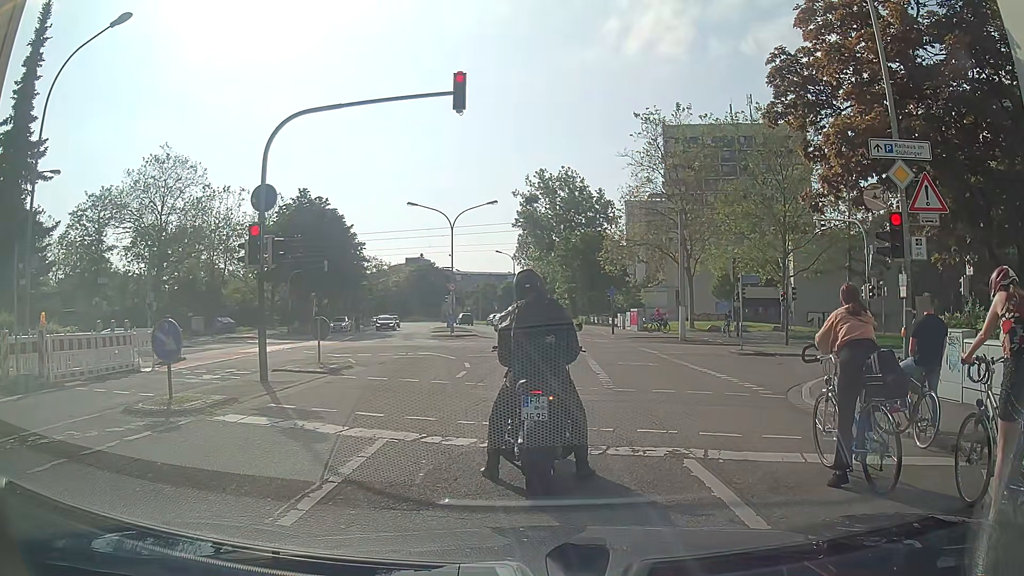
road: residential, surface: asphalt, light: Day
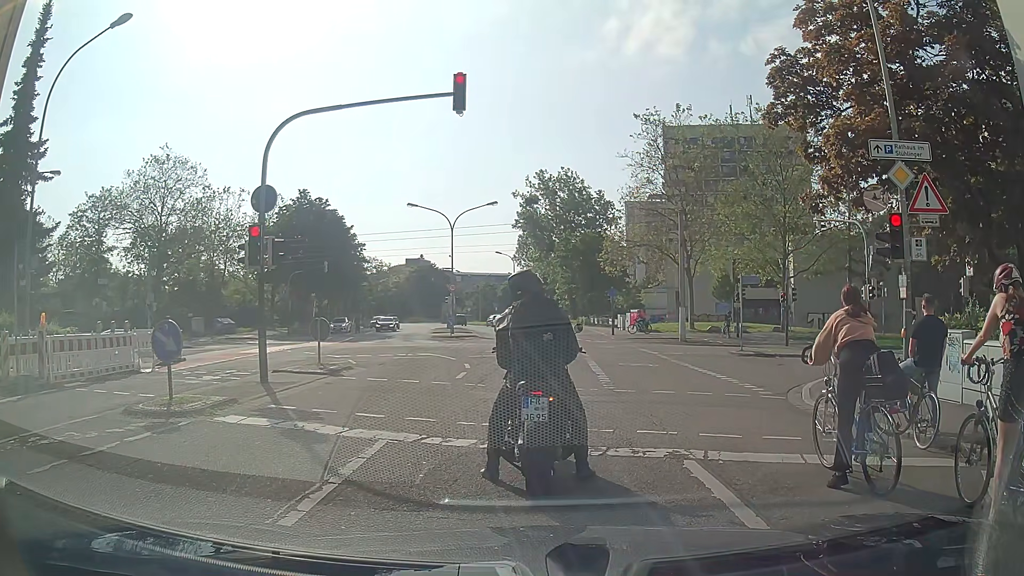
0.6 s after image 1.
(0.0, 0.0) m; 0°
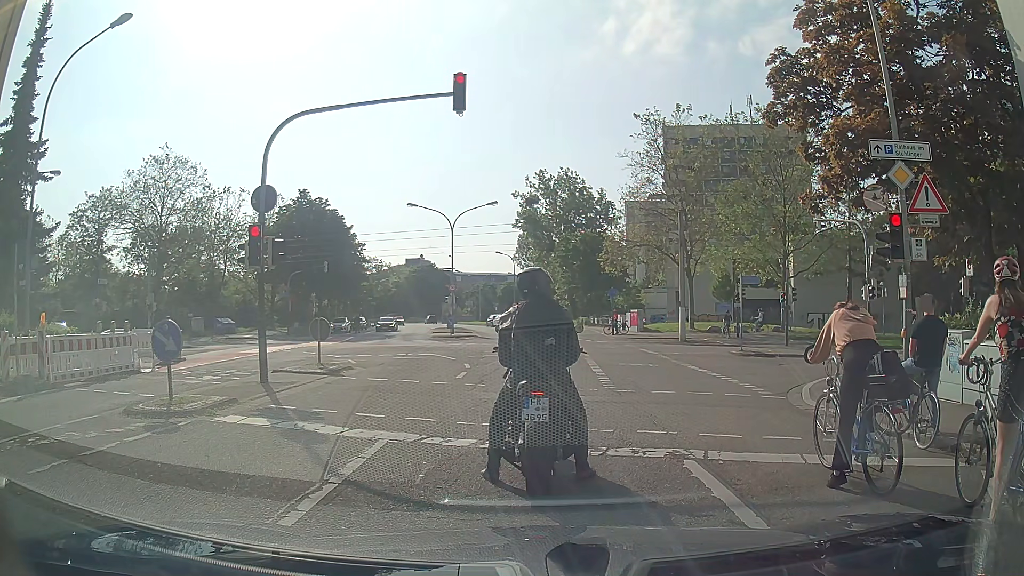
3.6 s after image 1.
(0.0, 0.0) m; 0°
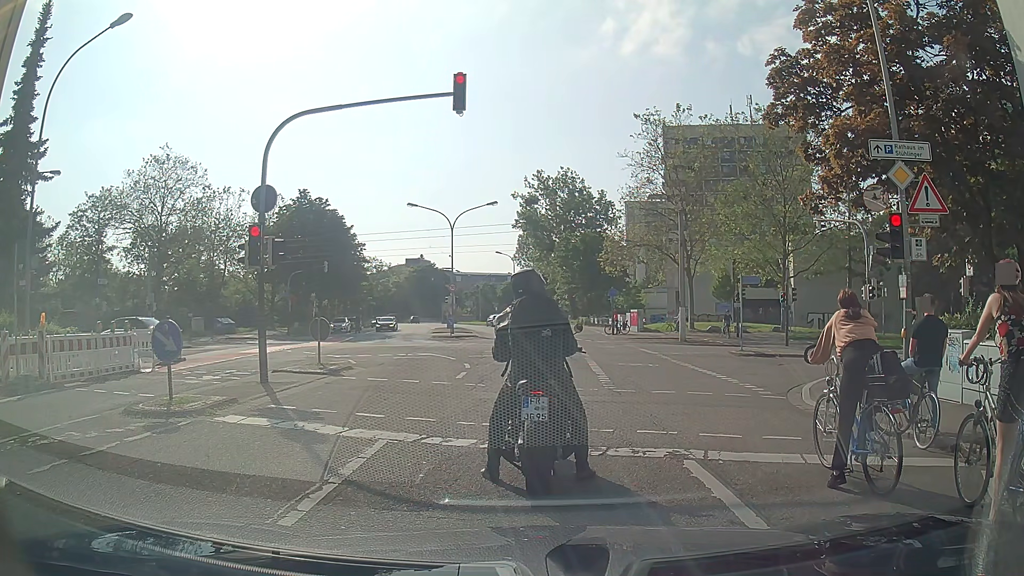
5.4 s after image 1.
(0.0, 0.0) m; 0°
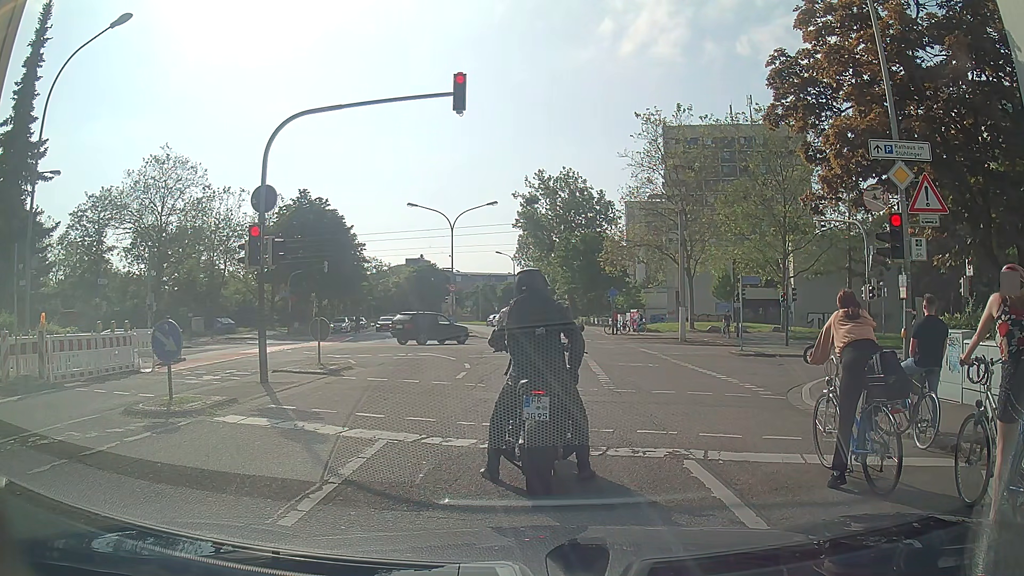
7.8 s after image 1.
(0.0, 0.0) m; 0°
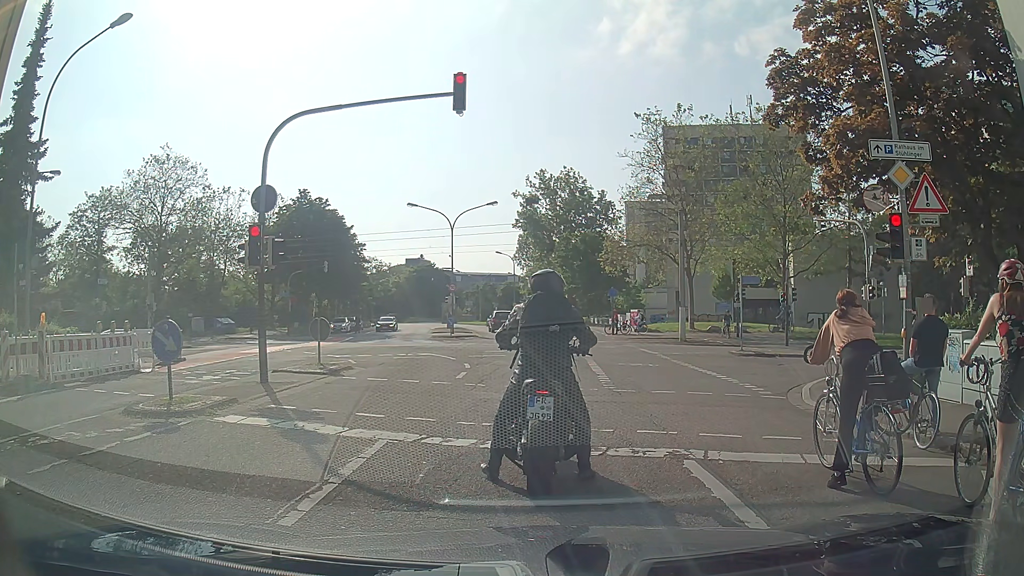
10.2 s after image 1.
(0.0, 0.0) m; 0°
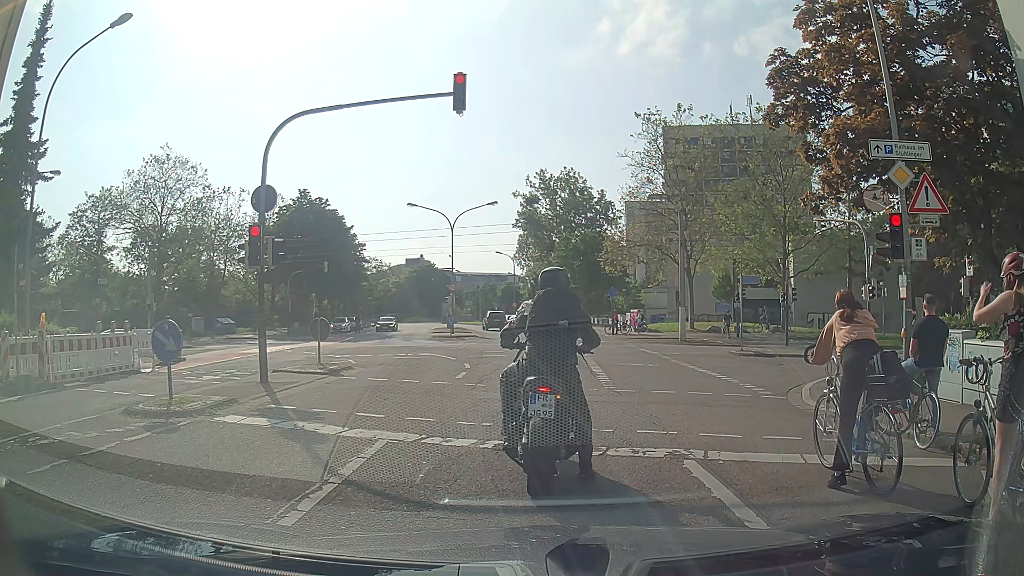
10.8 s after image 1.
(0.0, 0.0) m; 0°
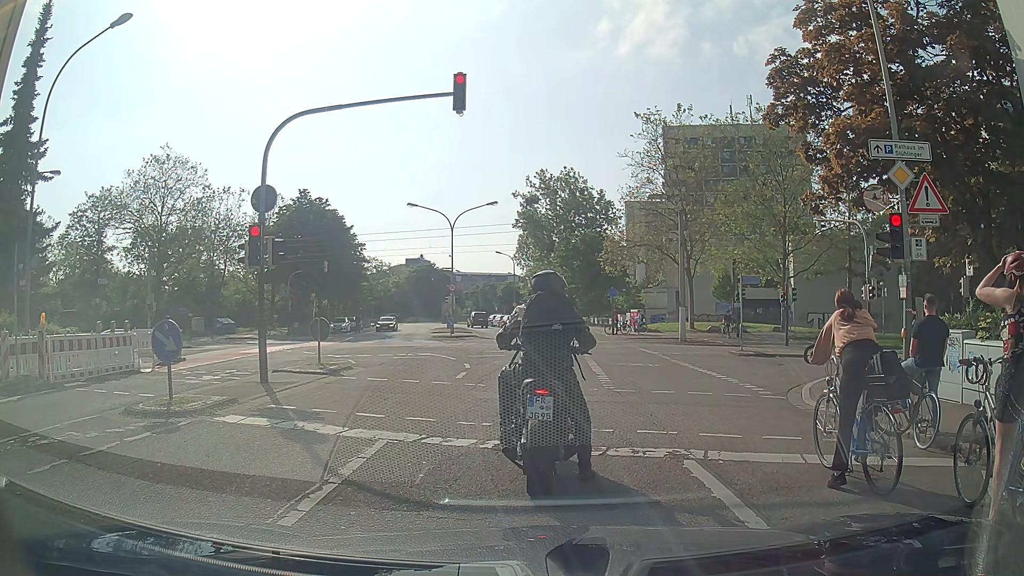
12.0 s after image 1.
(0.0, 0.0) m; 0°
